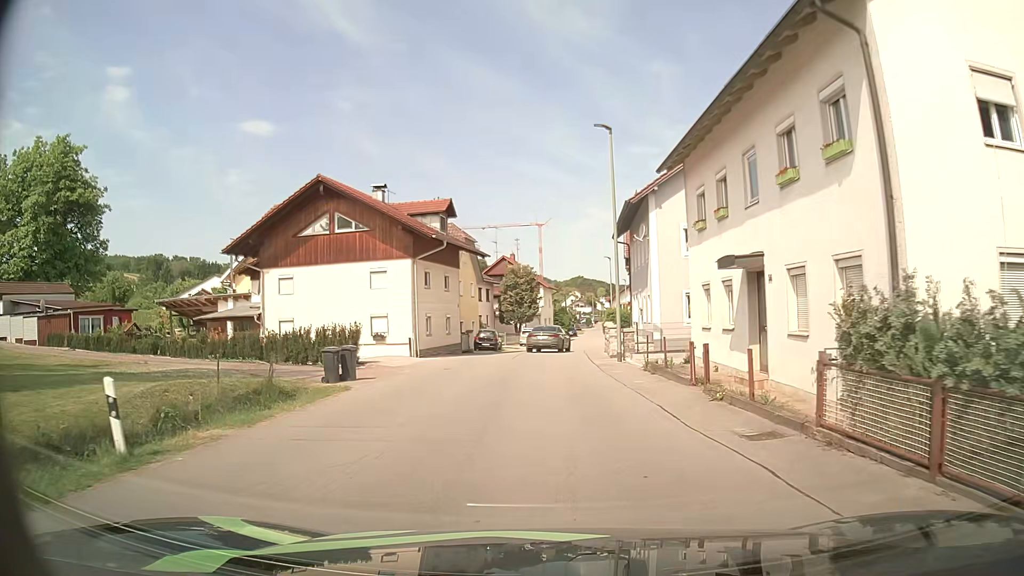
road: unclassified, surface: asphalt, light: Day
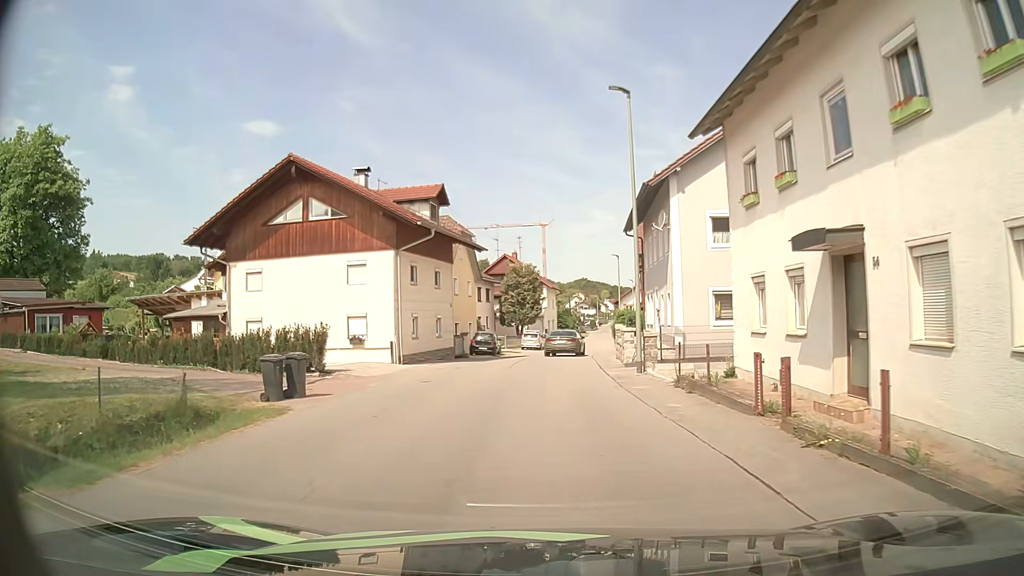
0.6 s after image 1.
(0.0, +4.2) m; 0°
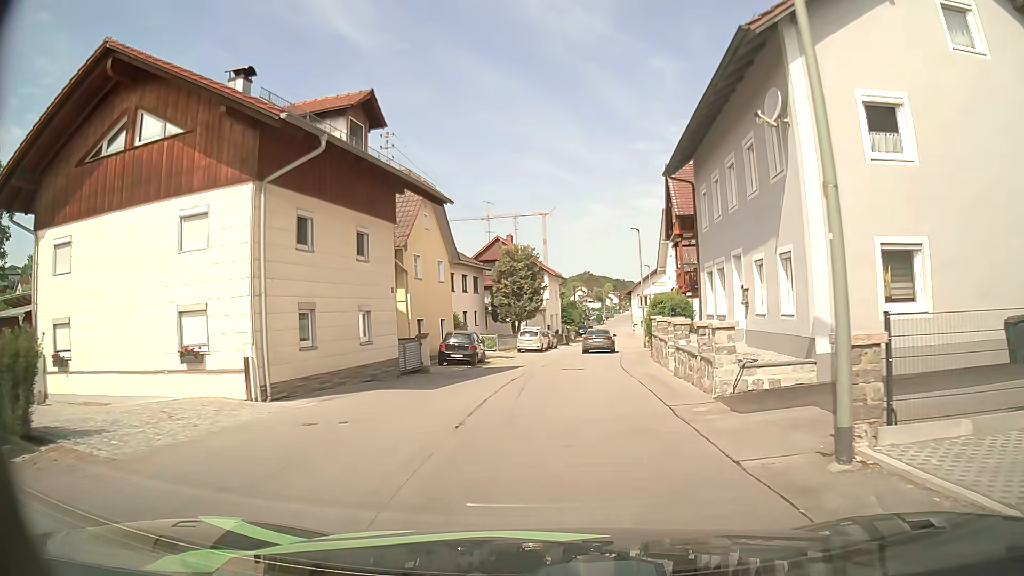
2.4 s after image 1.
(-0.1, +13.1) m; -1°
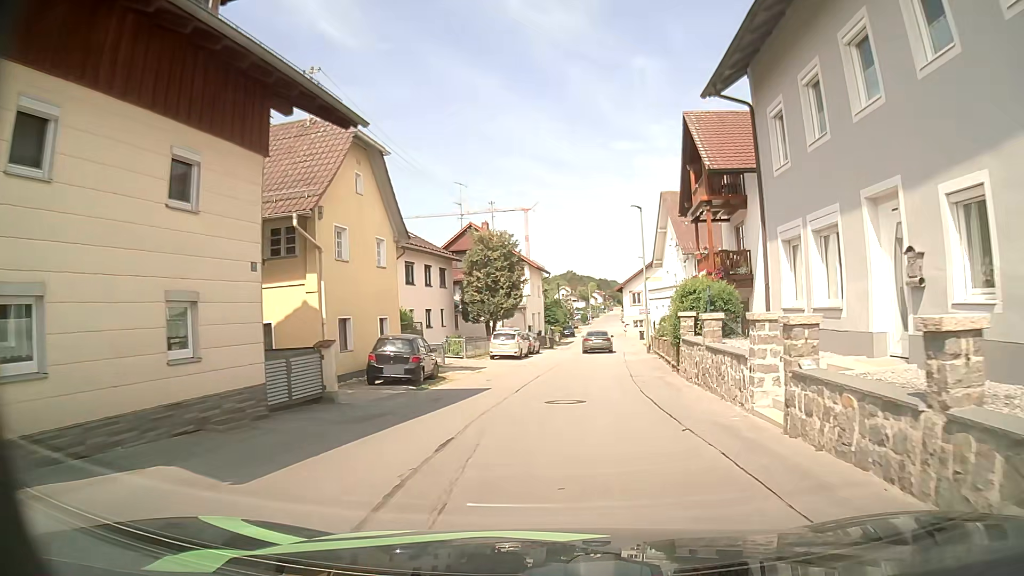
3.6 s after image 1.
(+0.1, +9.1) m; +1°
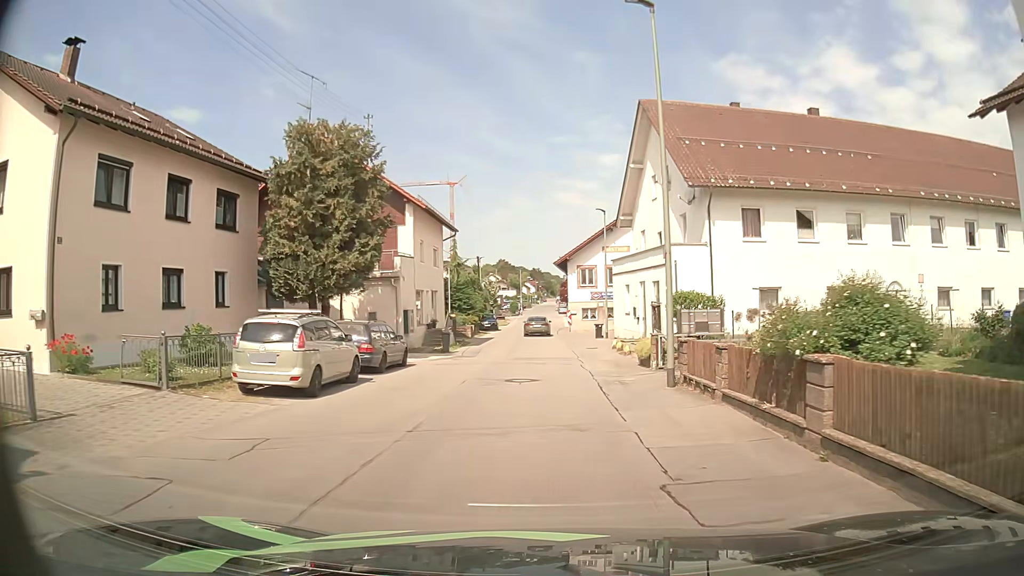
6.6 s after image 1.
(+1.8, +24.3) m; +6°
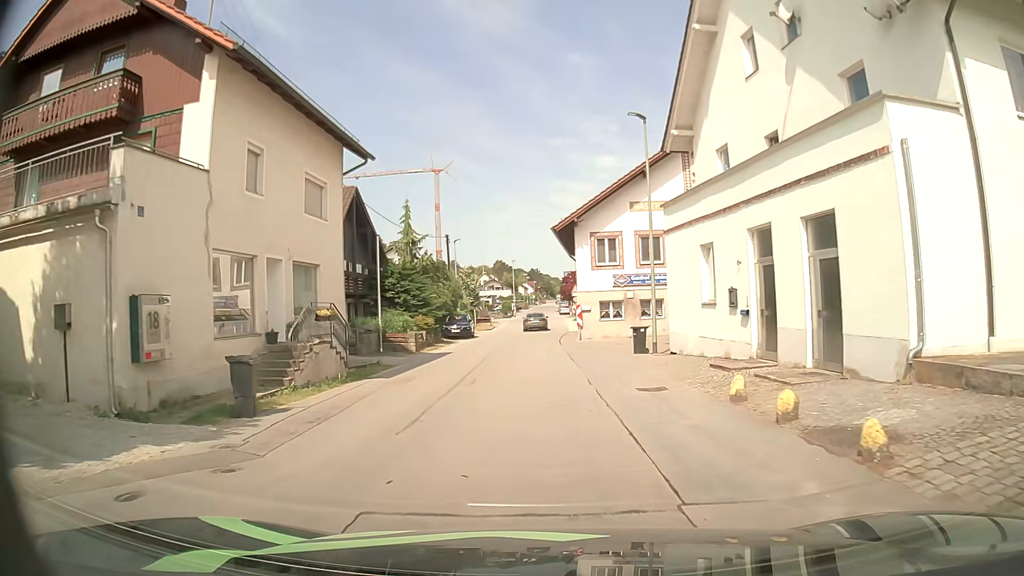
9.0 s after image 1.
(+0.1, +20.1) m; 0°
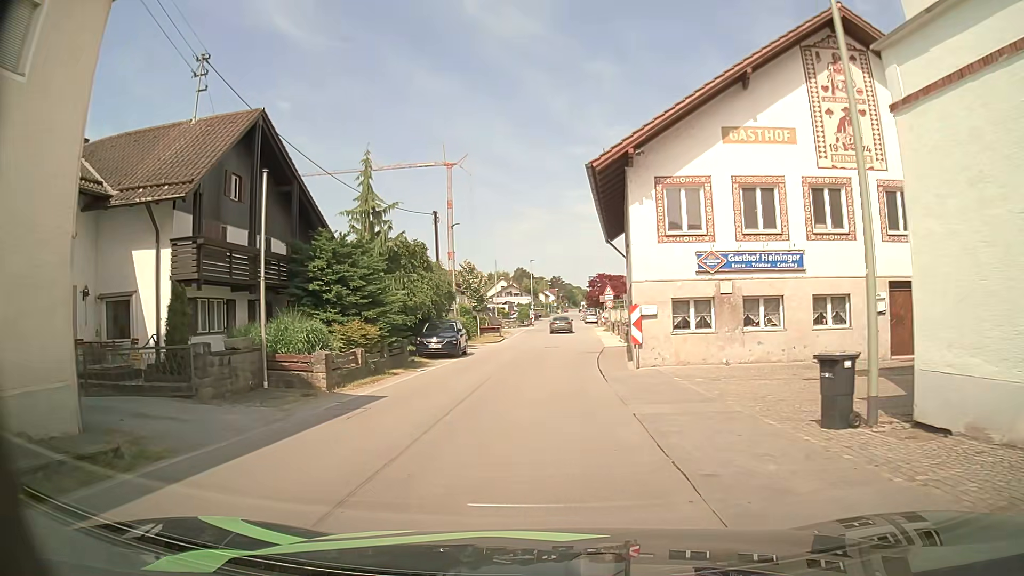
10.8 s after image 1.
(-0.2, +14.4) m; -2°
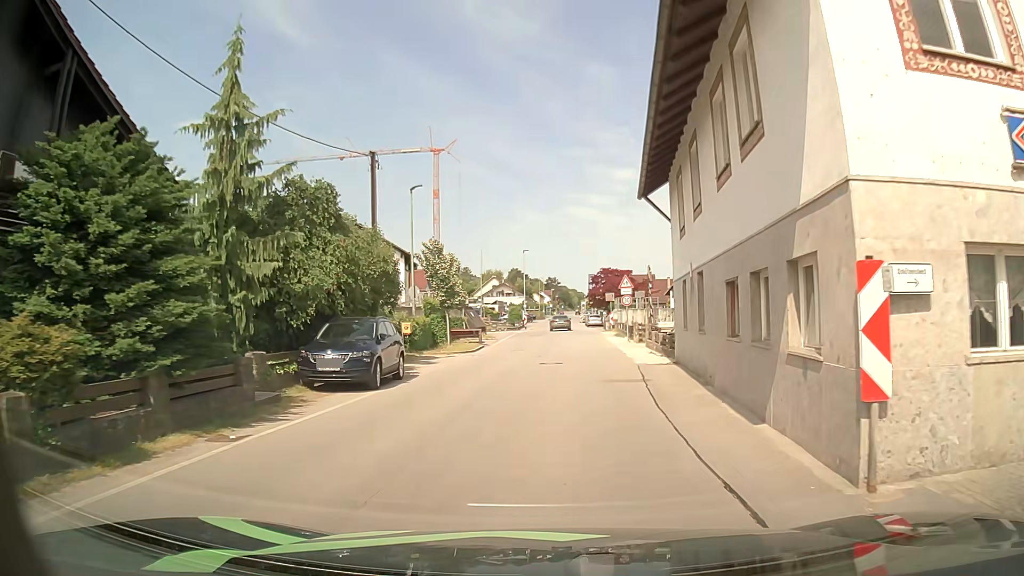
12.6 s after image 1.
(0.0, +13.3) m; +1°
